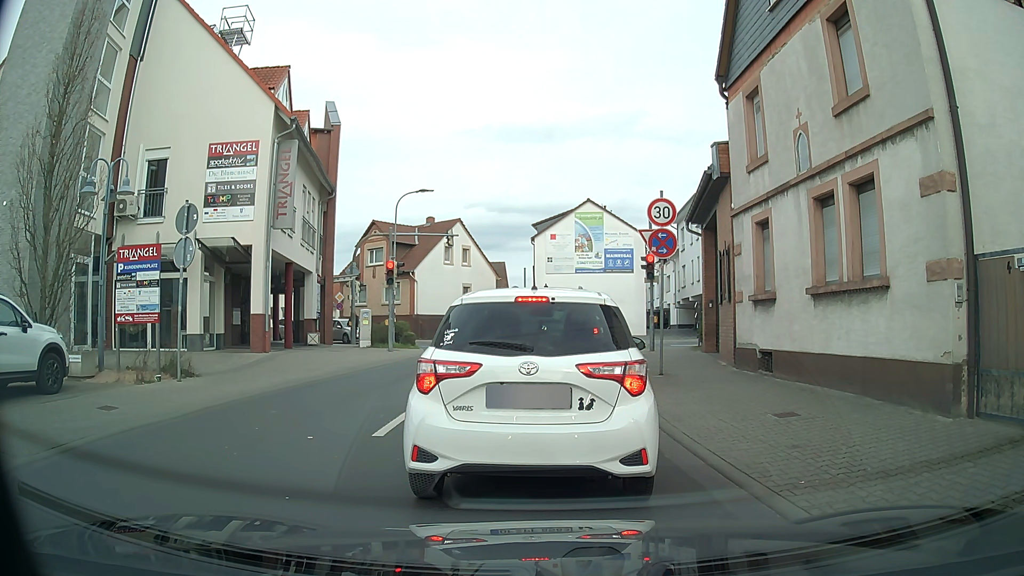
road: unclassified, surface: asphalt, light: Day
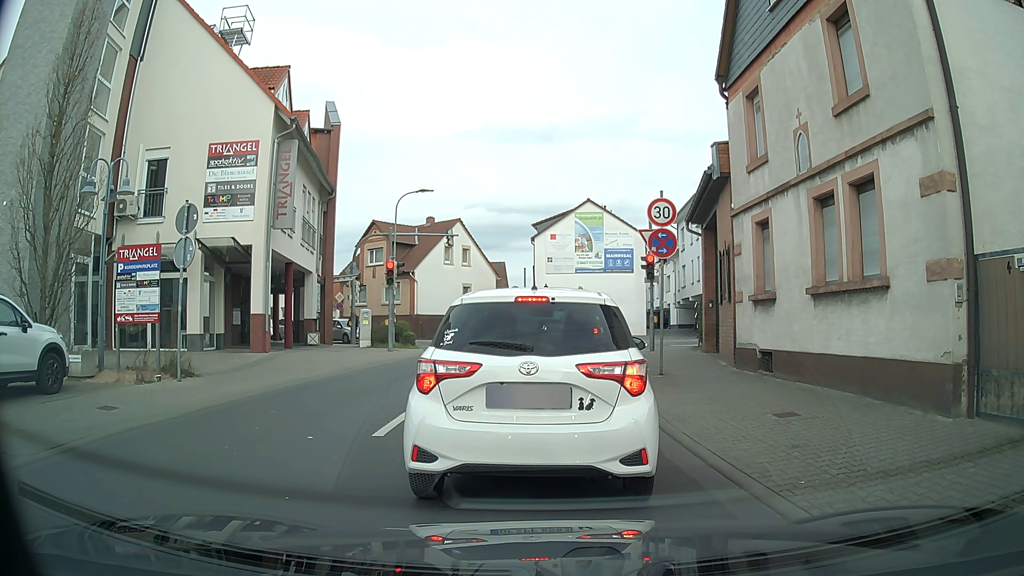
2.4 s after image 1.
(0.0, 0.0) m; 0°
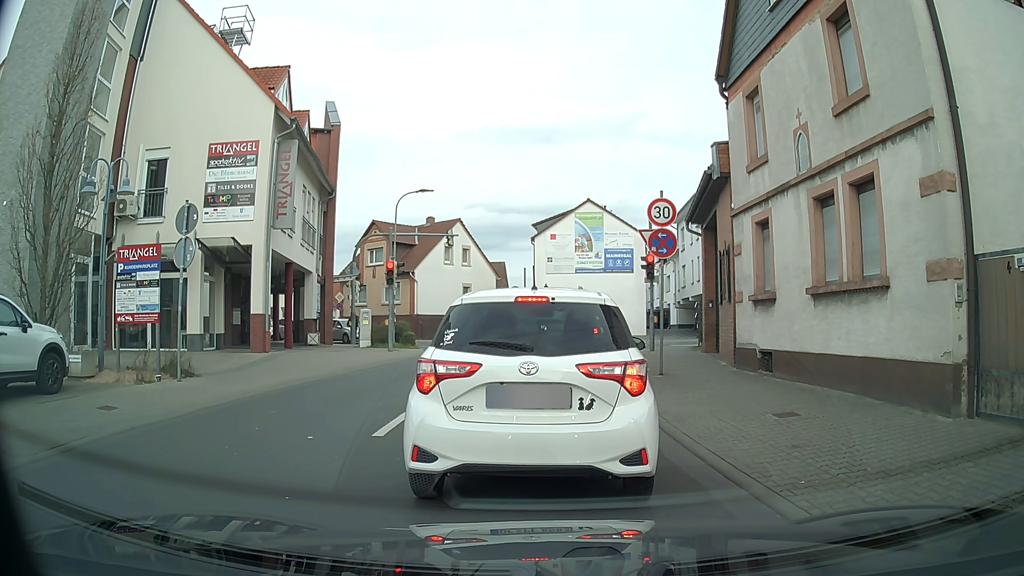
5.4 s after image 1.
(0.0, 0.0) m; 0°
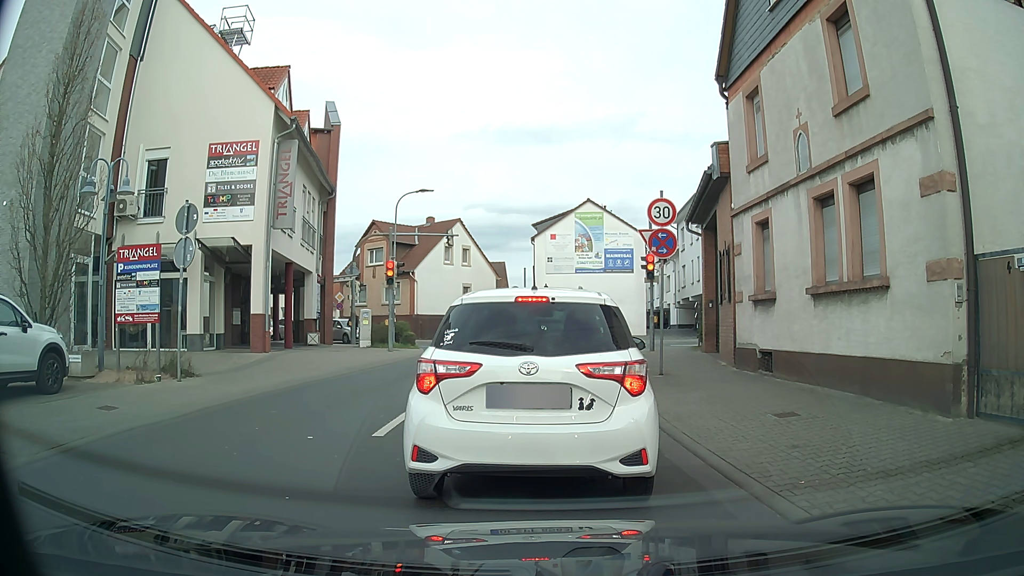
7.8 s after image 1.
(0.0, 0.0) m; 0°
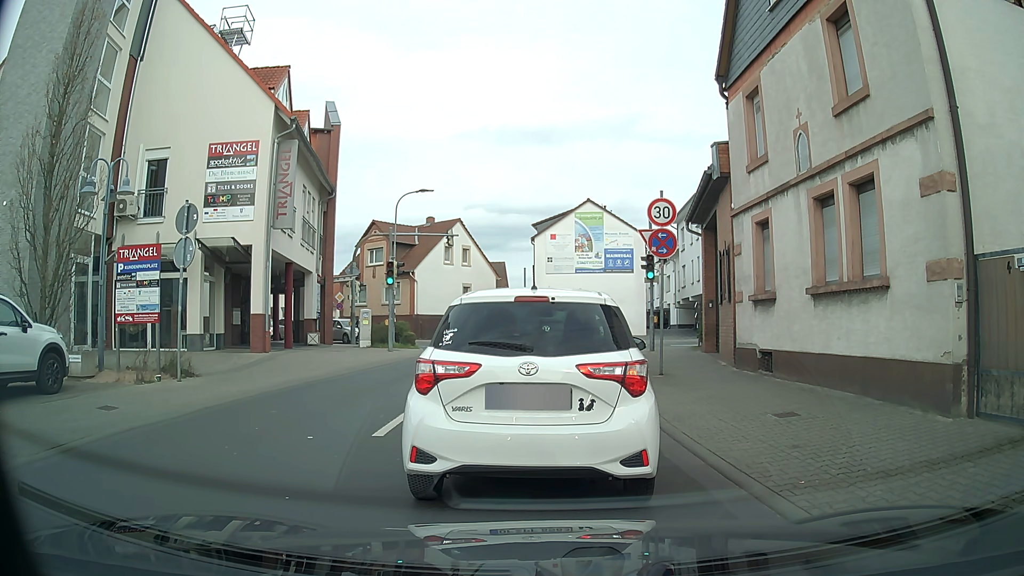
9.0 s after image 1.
(0.0, 0.0) m; 0°
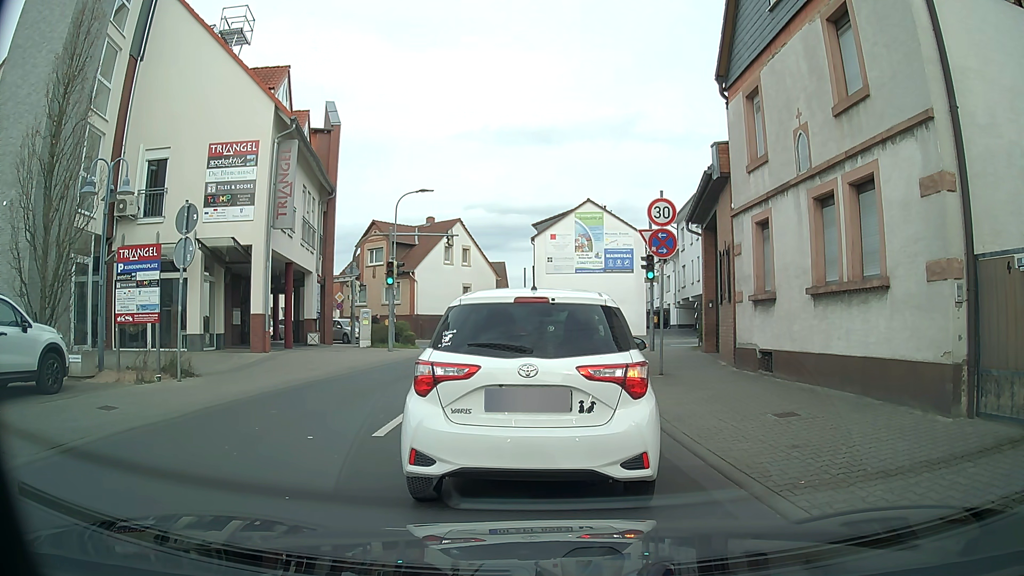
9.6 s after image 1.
(0.0, 0.0) m; 0°
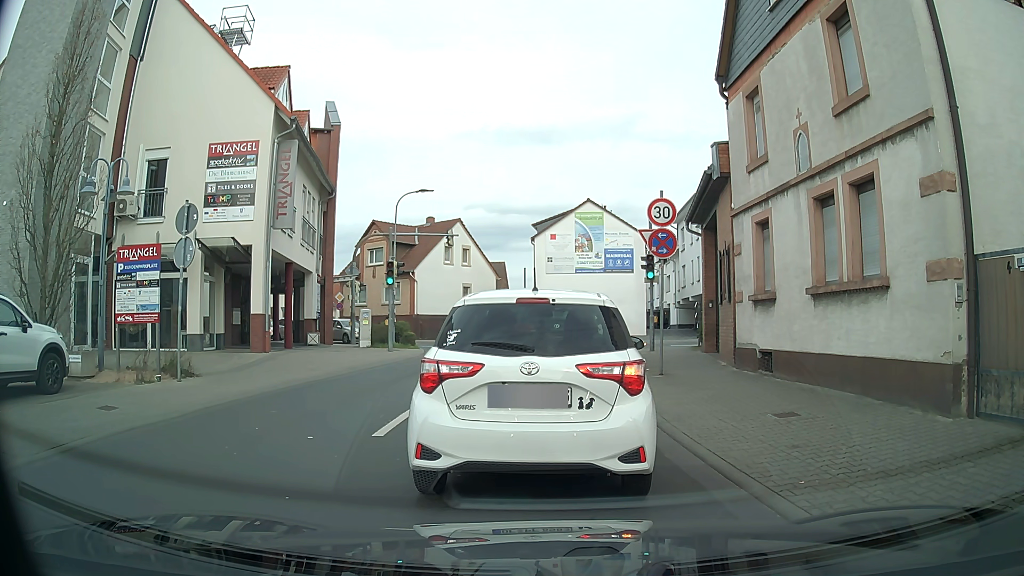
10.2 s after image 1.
(0.0, 0.0) m; 0°
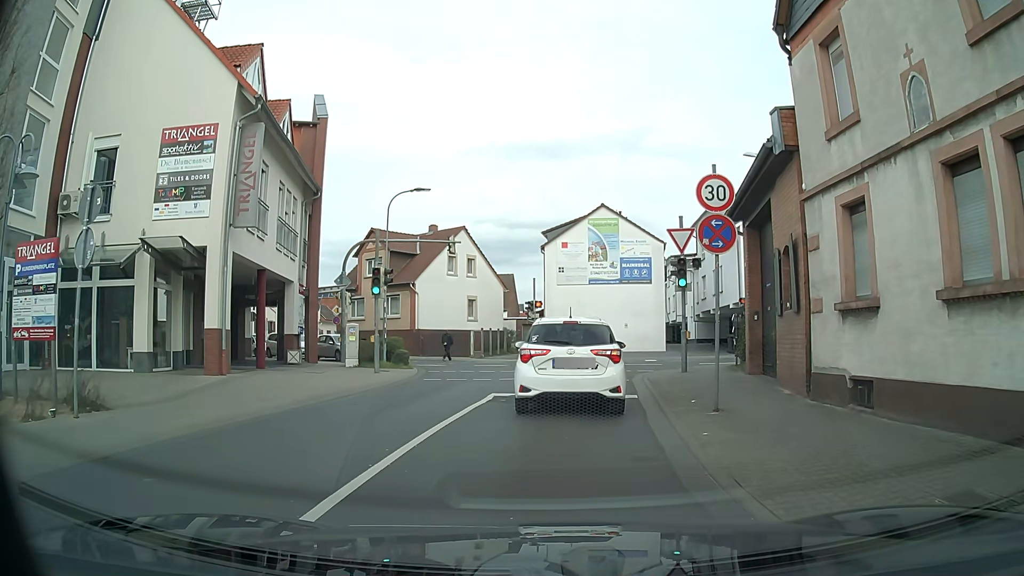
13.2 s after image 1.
(+0.2, +3.8) m; 0°
